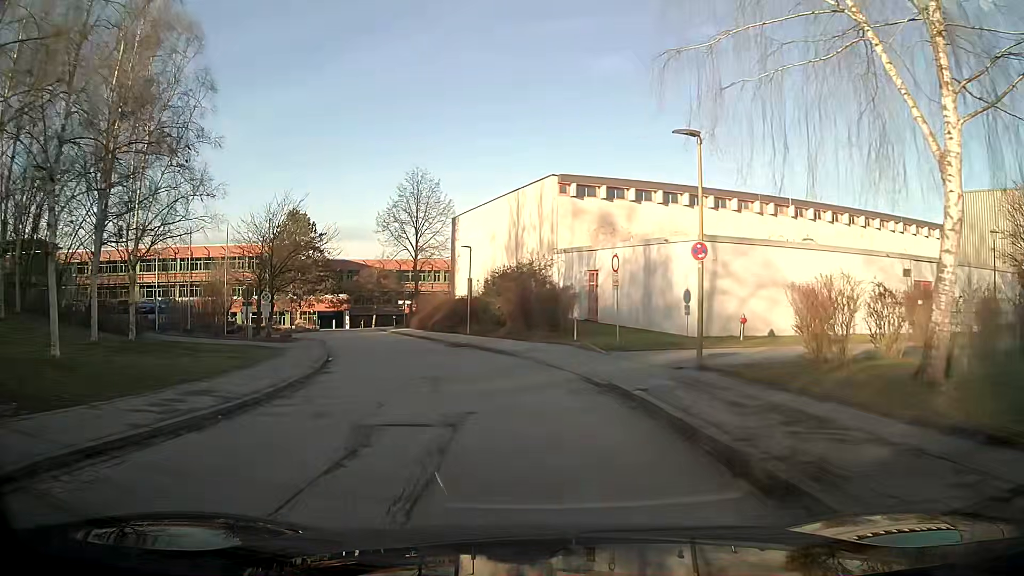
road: tertiary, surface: asphalt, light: Day
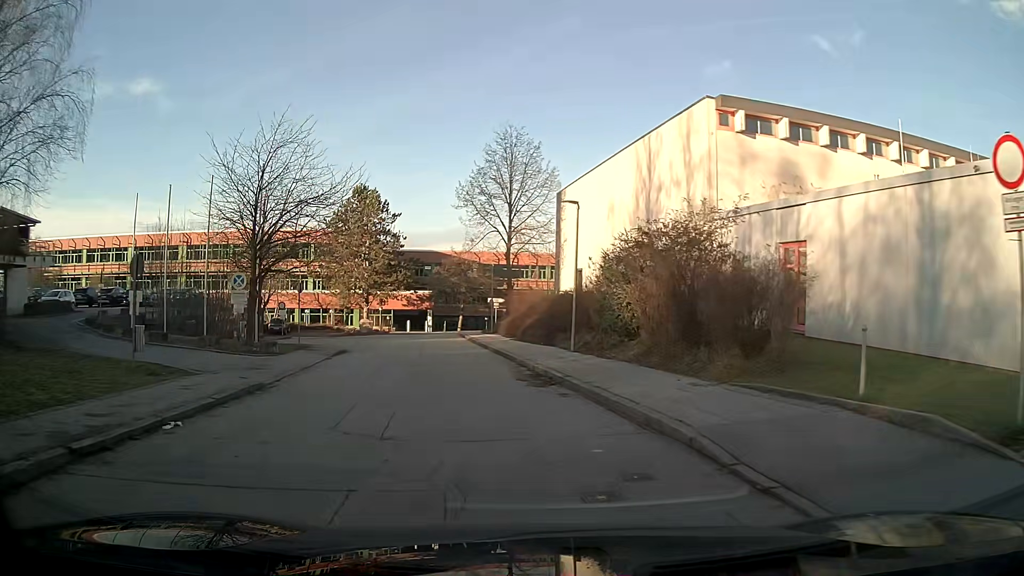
(-1.3, +15.6) m; -10°
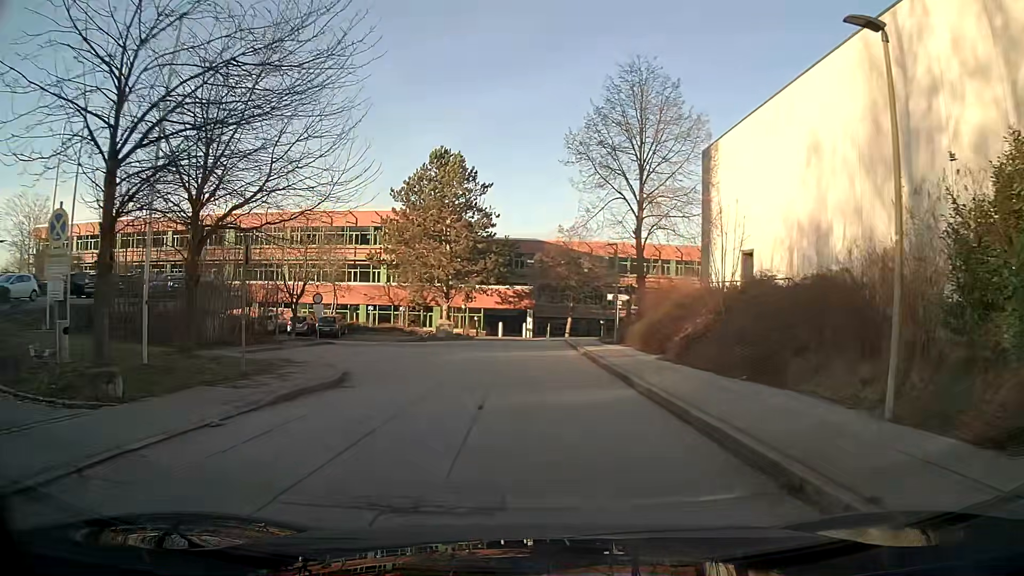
(-1.4, +14.9) m; -8°
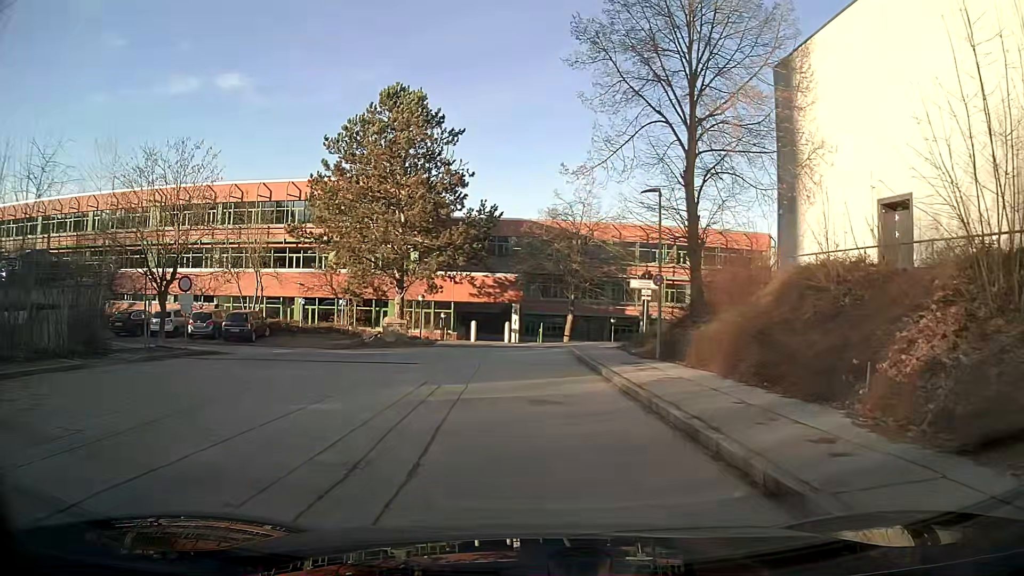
(+0.1, +14.0) m; +1°
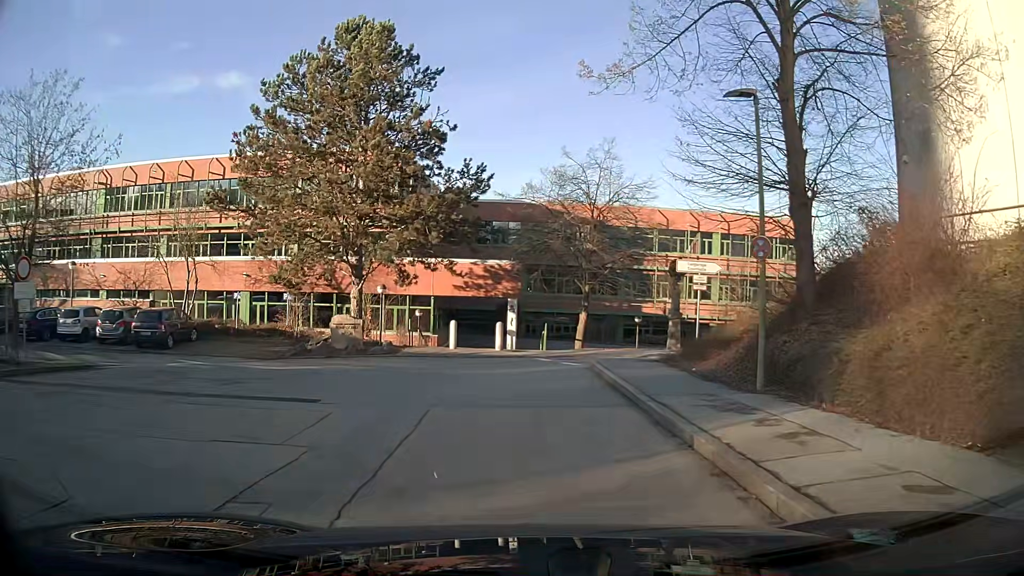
(0.0, +9.0) m; 0°
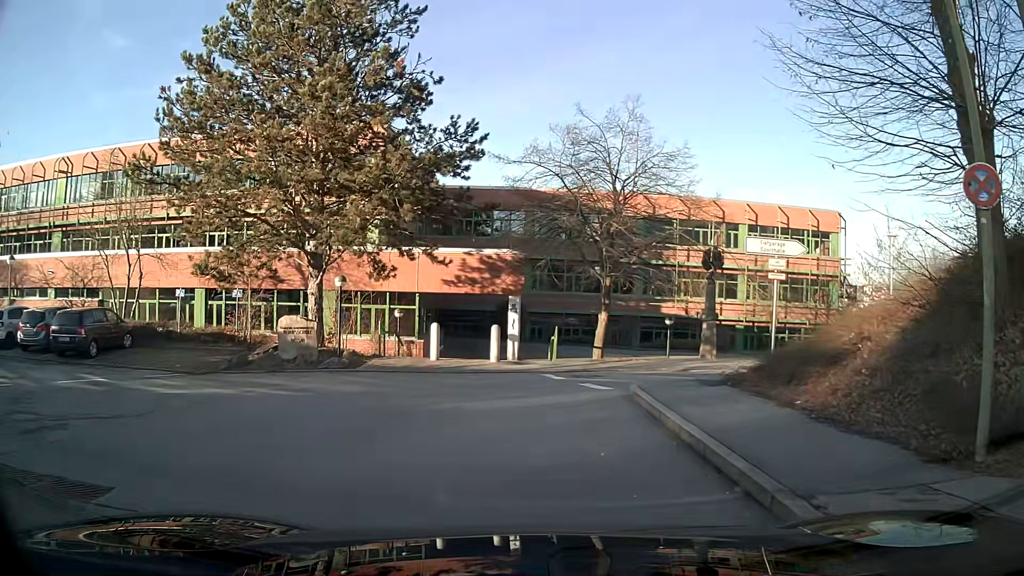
(0.0, +5.8) m; -1°
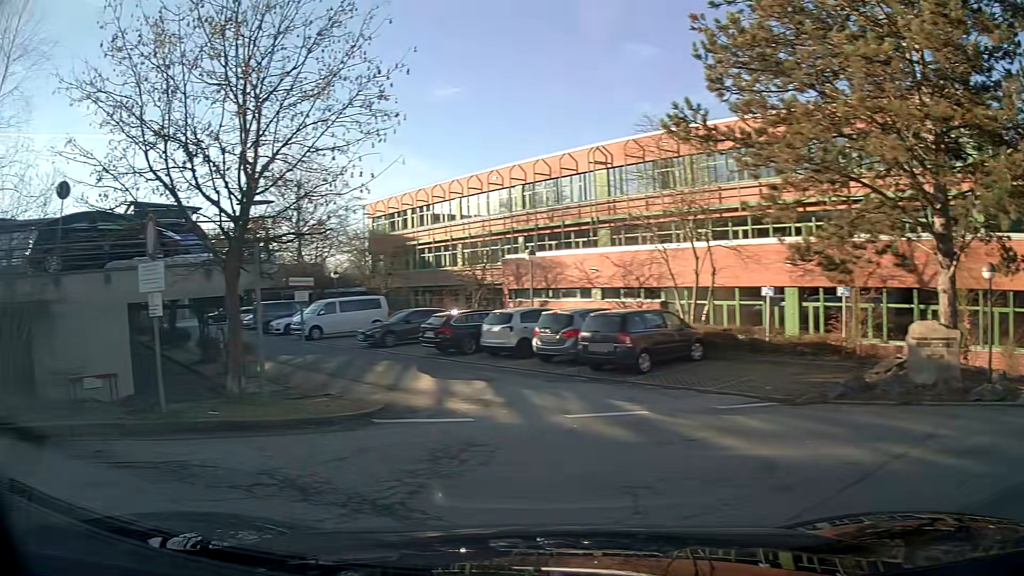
(-2.0, +5.7) m; -56°
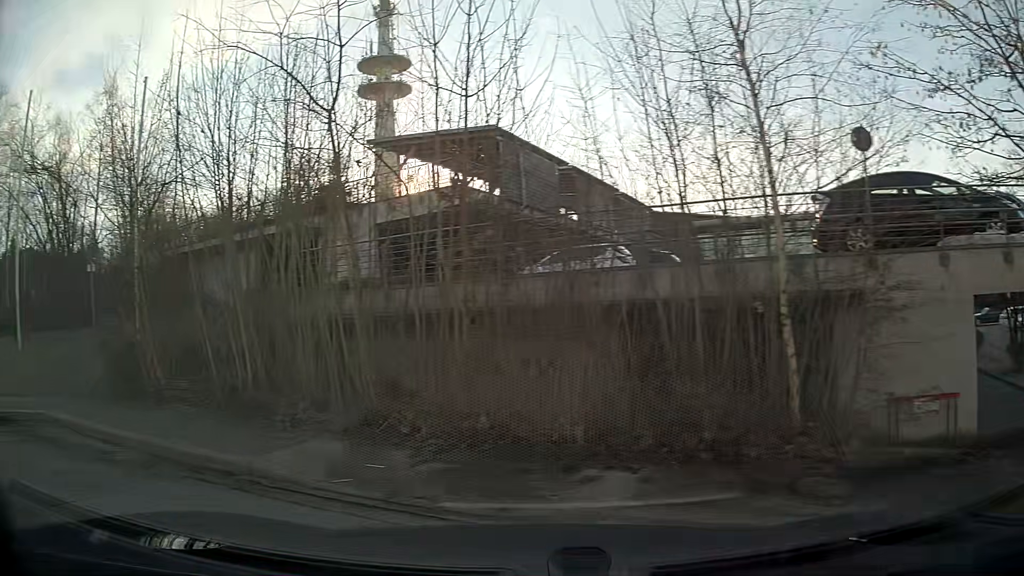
(-2.5, +3.9) m; -65°
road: service
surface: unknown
